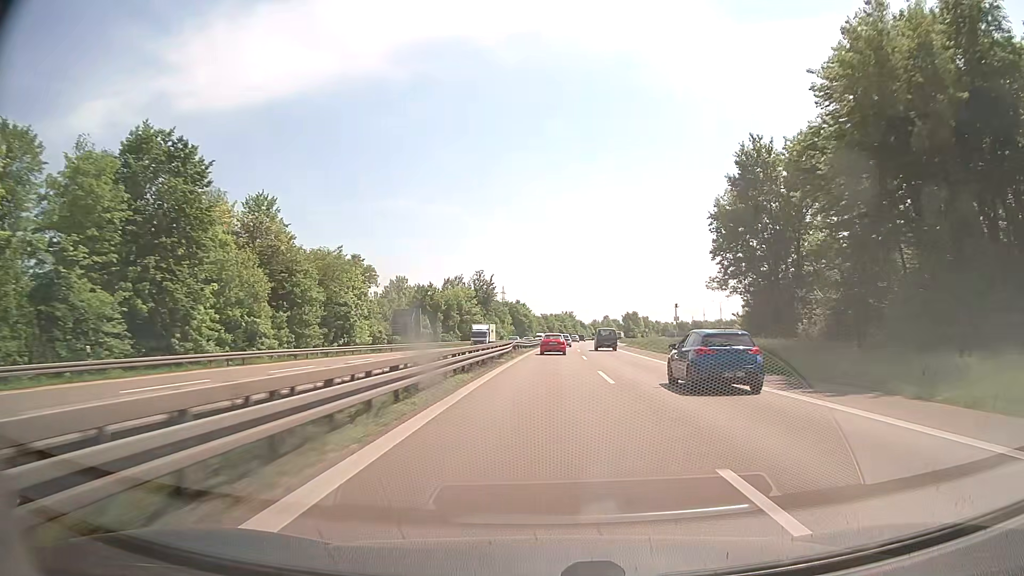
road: trunk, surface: asphalt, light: Day
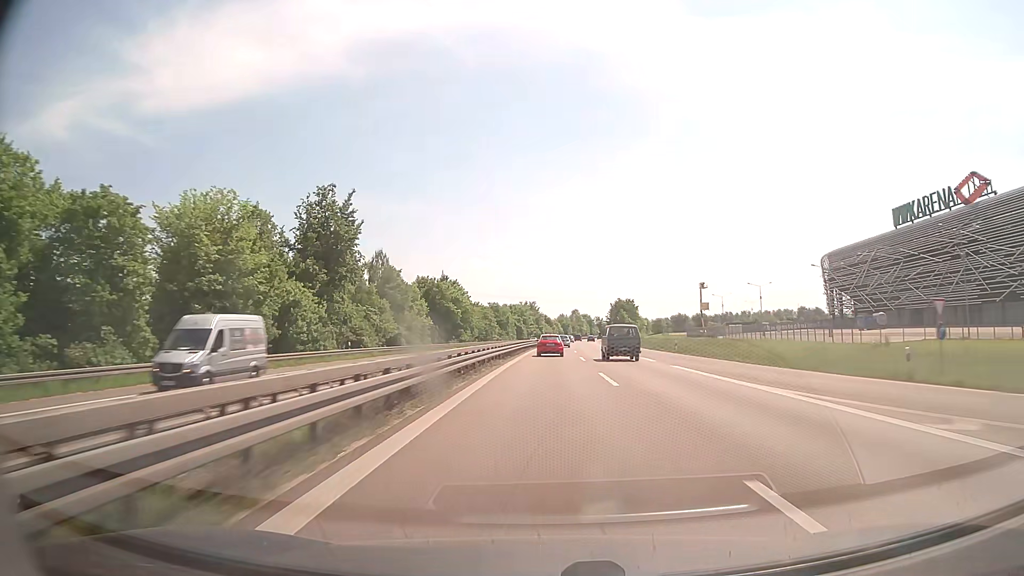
(+2.4, +90.6) m; +3°
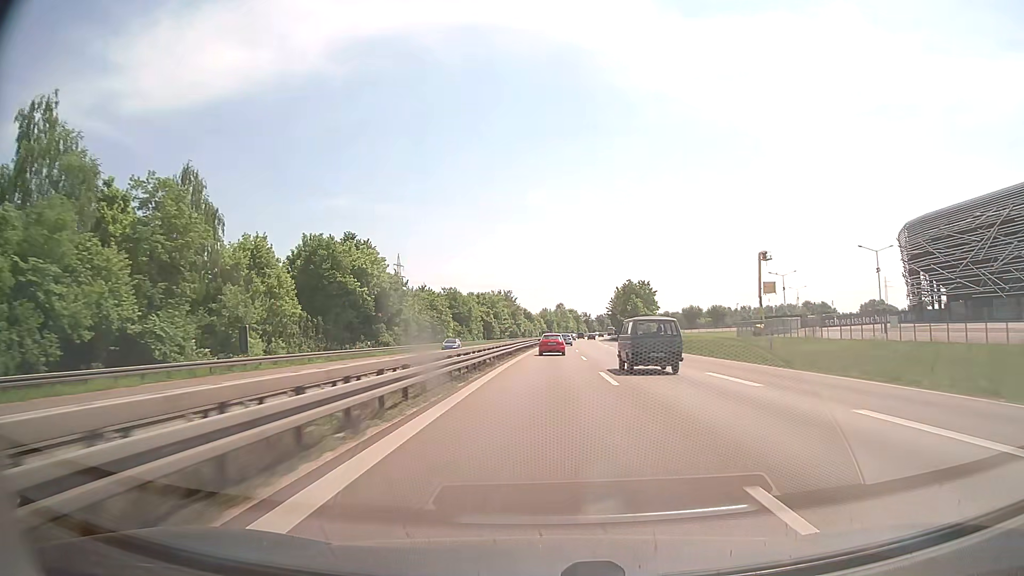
(+0.7, +54.3) m; +2°
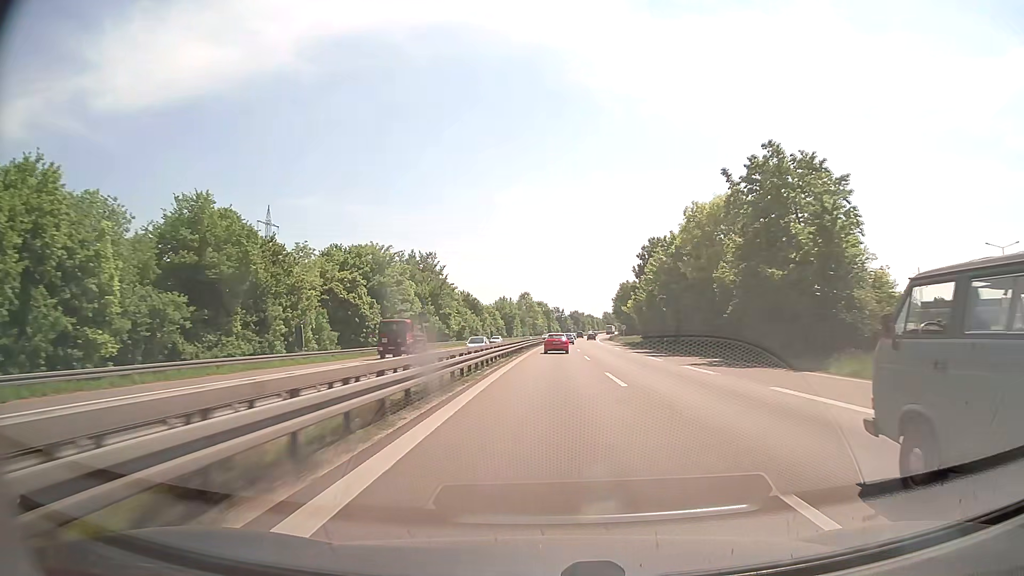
(+2.0, +90.3) m; +3°
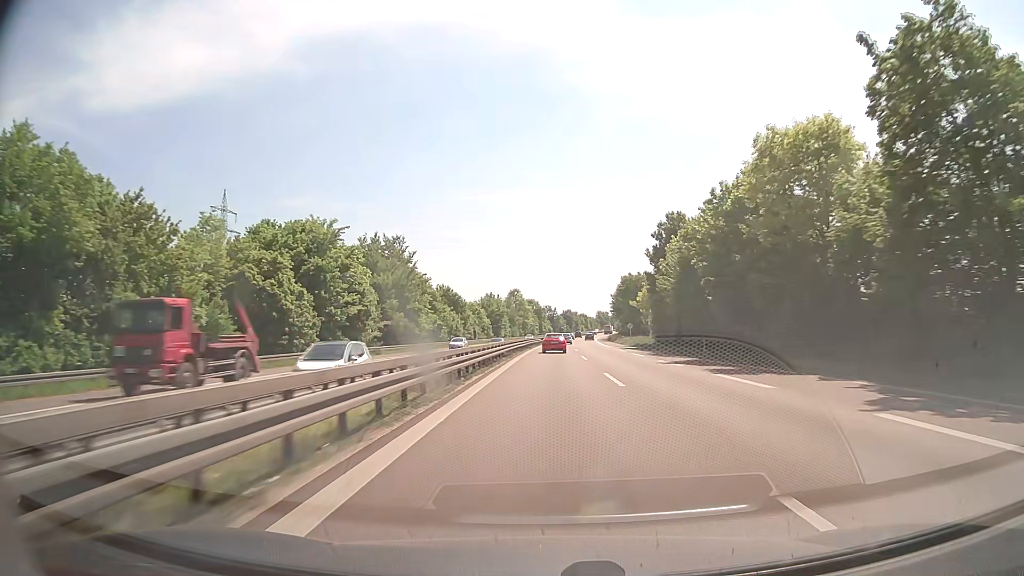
(+0.1, +18.1) m; +1°
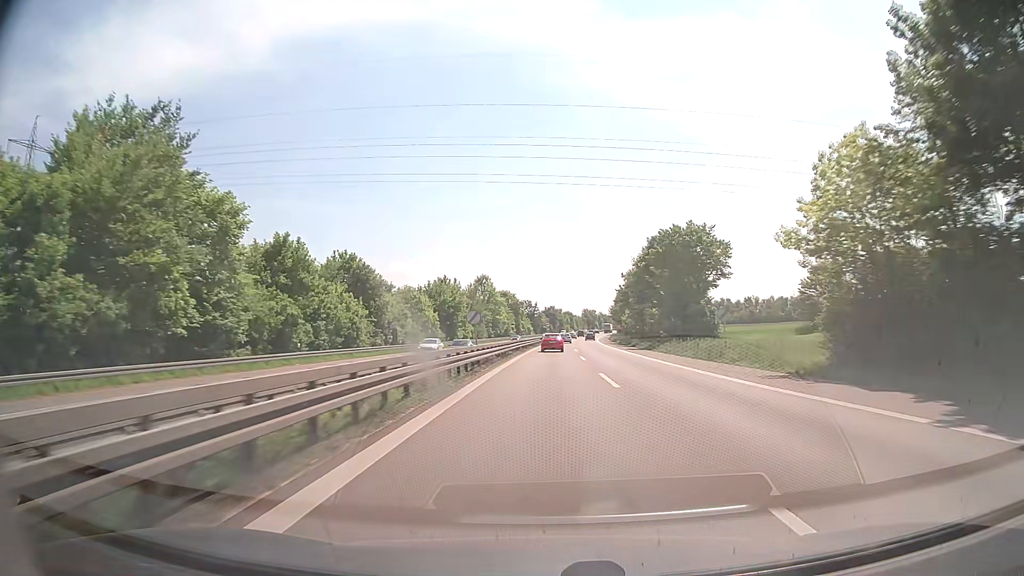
(+0.9, +54.3) m; +2°
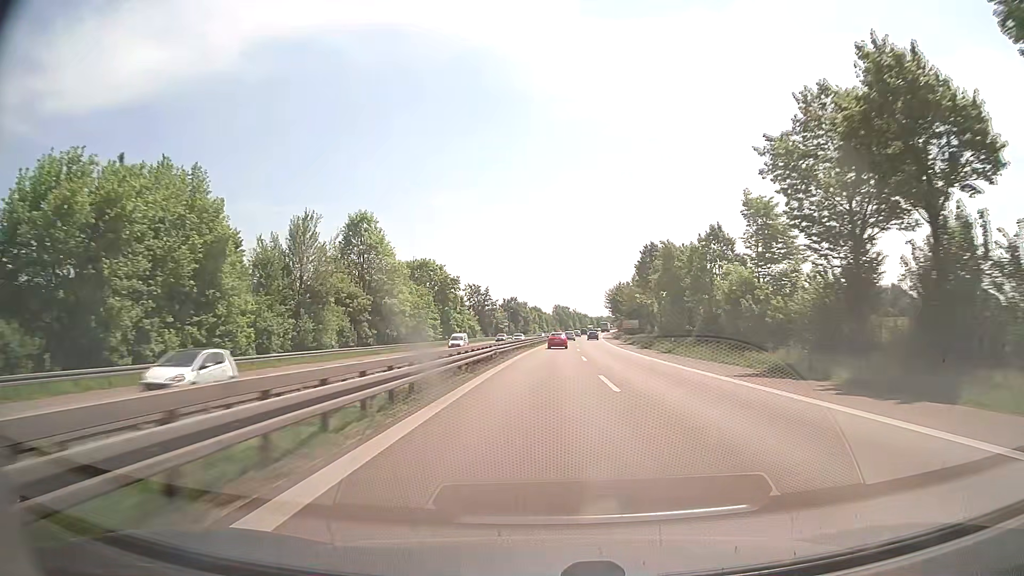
(+2.3, +91.2) m; +3°
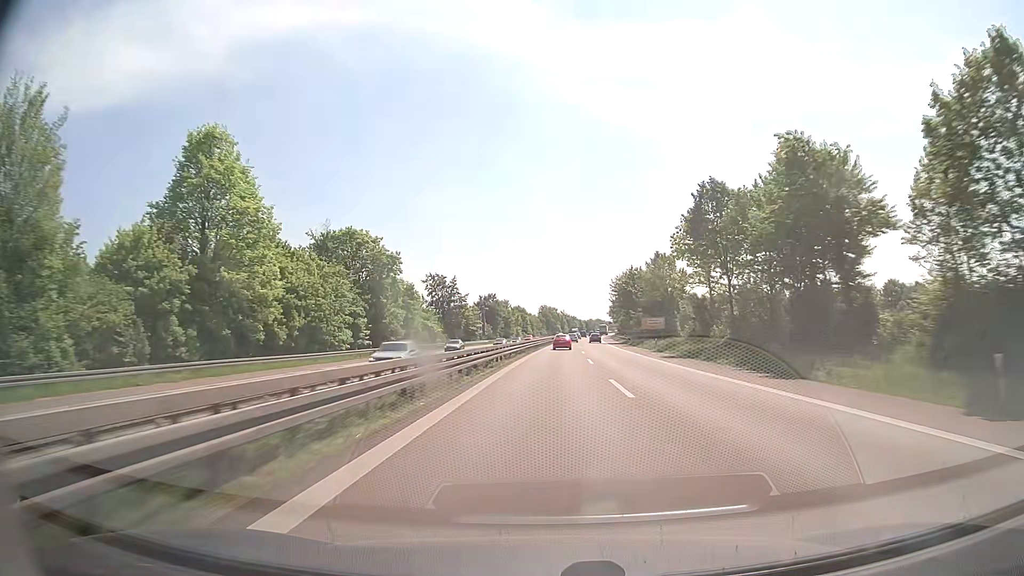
(+0.5, +37.2) m; +1°
(0, +10) (0, +20) (0, +30) (+1, +40) (+1, +50) (+1, +60) (+2, +70) (+2, +80) (+3, +90) (+3, +100) m
